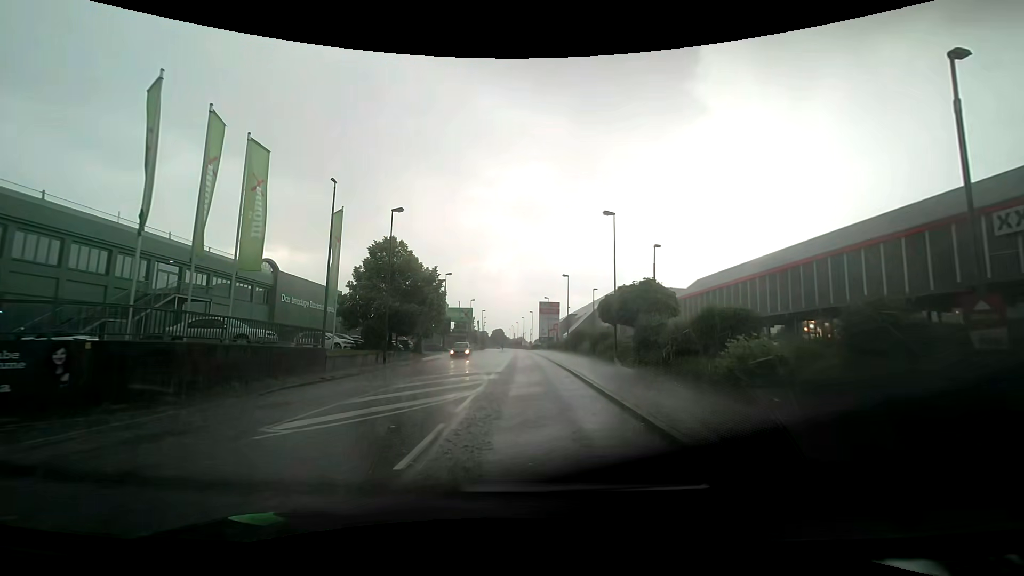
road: tertiary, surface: asphalt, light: Day
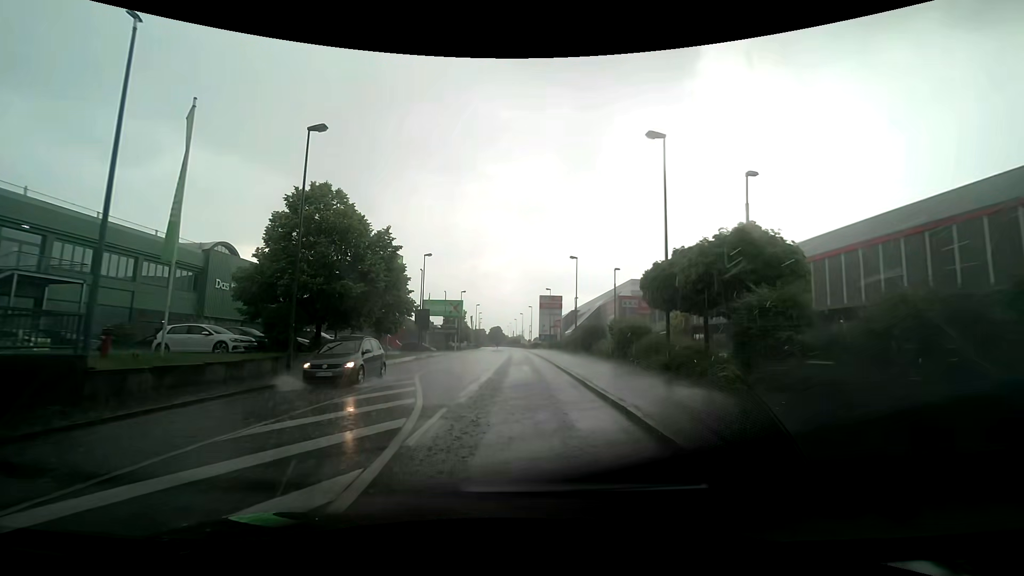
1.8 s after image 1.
(0.0, +12.6) m; 0°
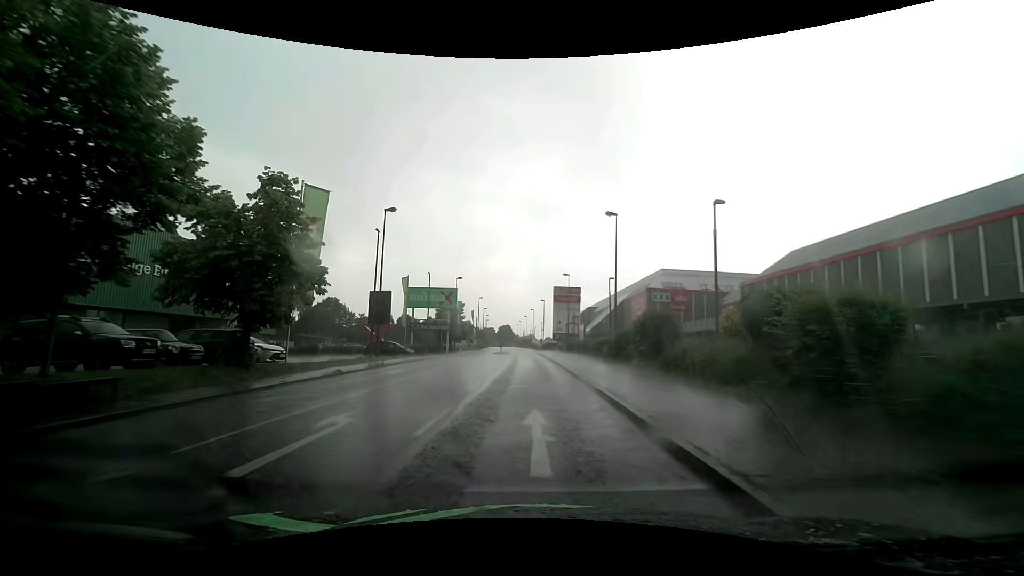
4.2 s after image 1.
(-0.2, +17.6) m; -1°
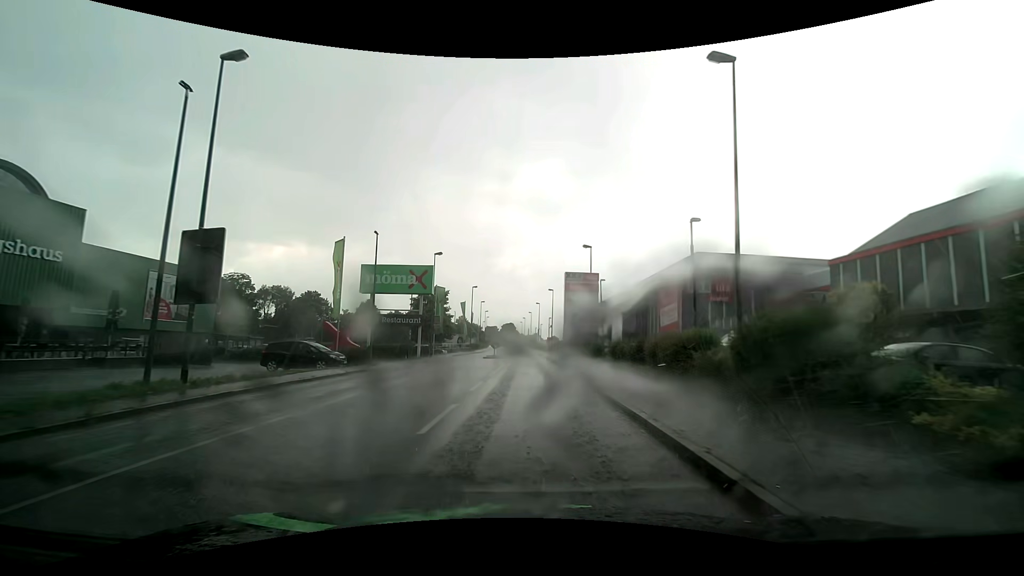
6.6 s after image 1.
(-0.1, +18.6) m; 0°
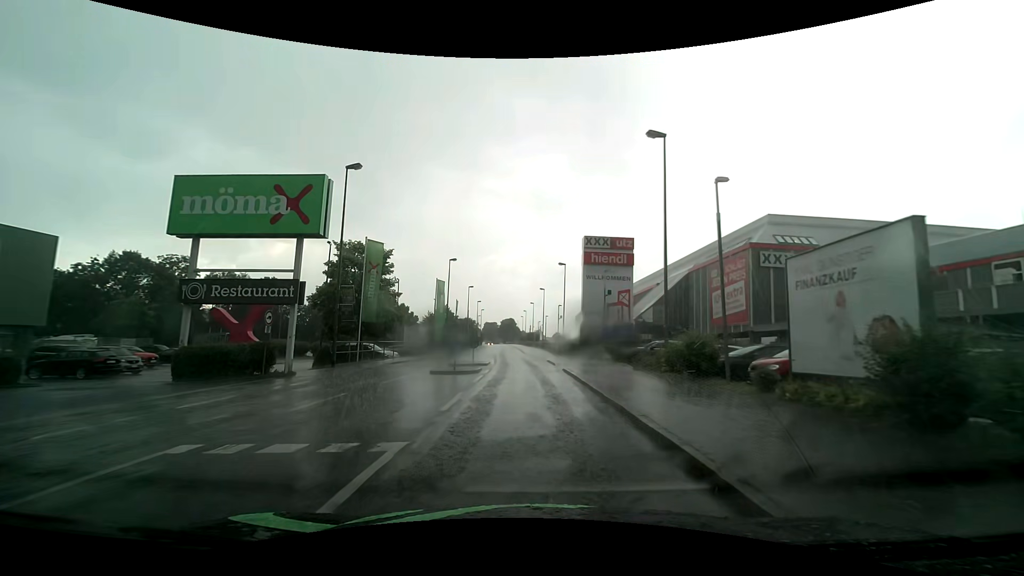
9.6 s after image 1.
(-0.1, +24.2) m; 0°
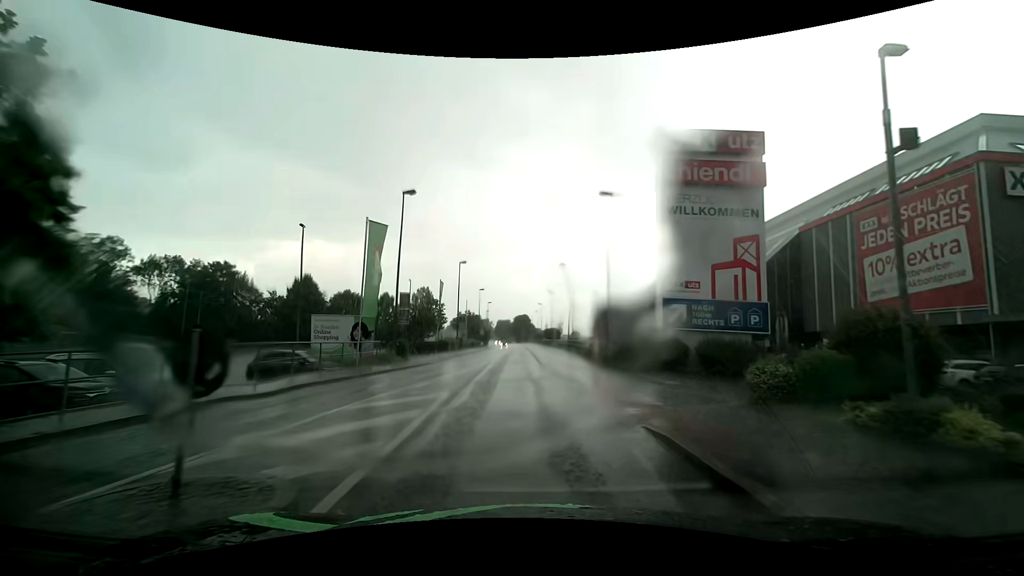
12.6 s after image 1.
(-0.4, +25.6) m; -1°
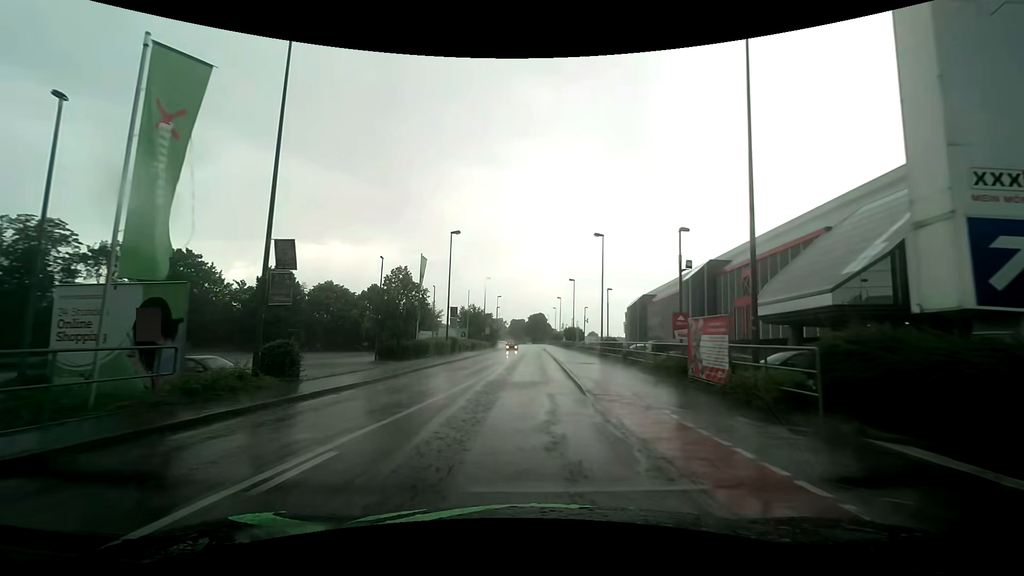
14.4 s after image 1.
(-0.4, +16.1) m; -2°
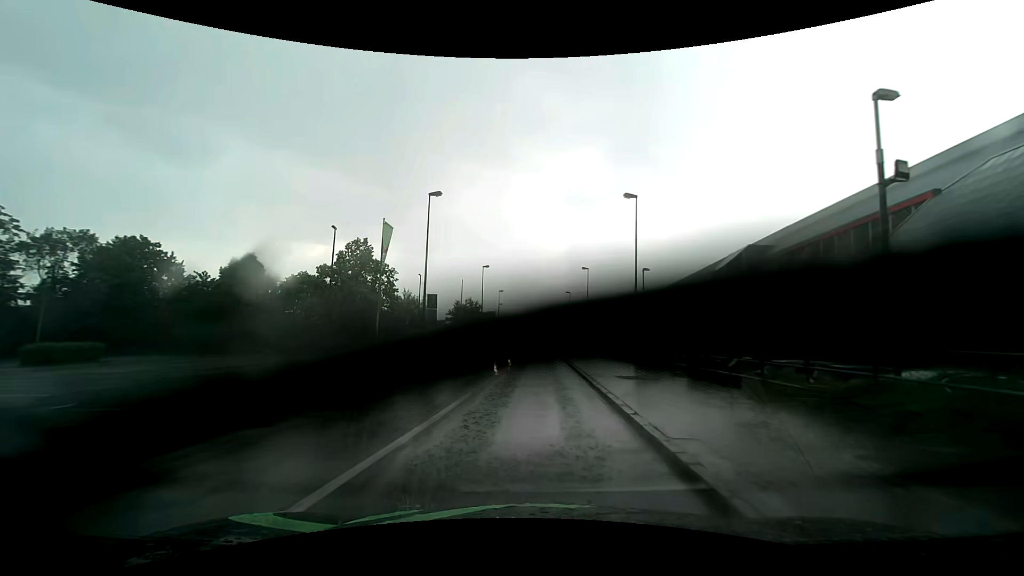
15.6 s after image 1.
(-0.1, +11.0) m; -1°
(0, +10) (0, +20) (+1, +30) (+1, +40) (+1, +50) (+1, +60) (+1, +70) (+1, +80) (+1, +90) (+1, +100) m
